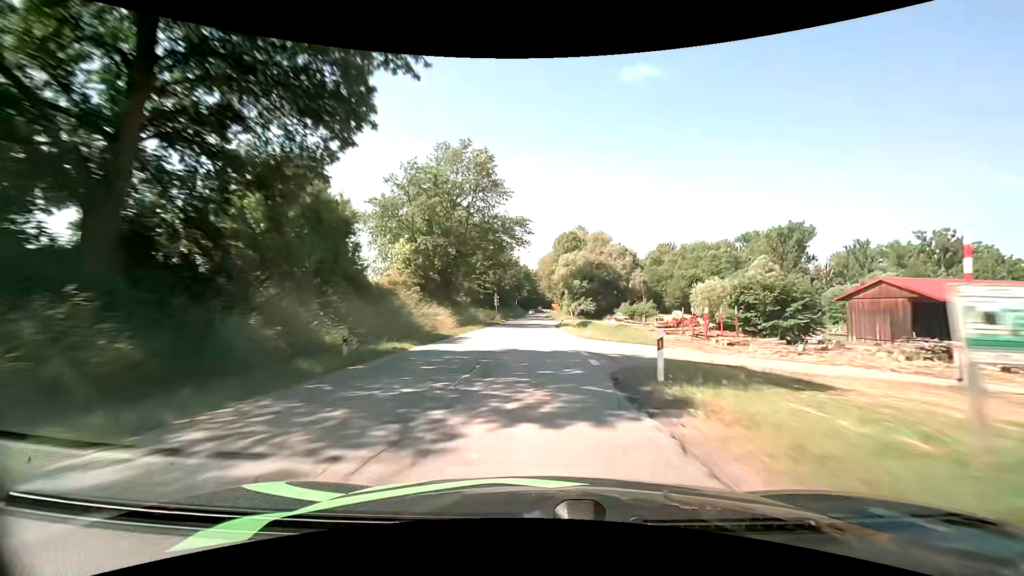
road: secondary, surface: asphalt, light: Day
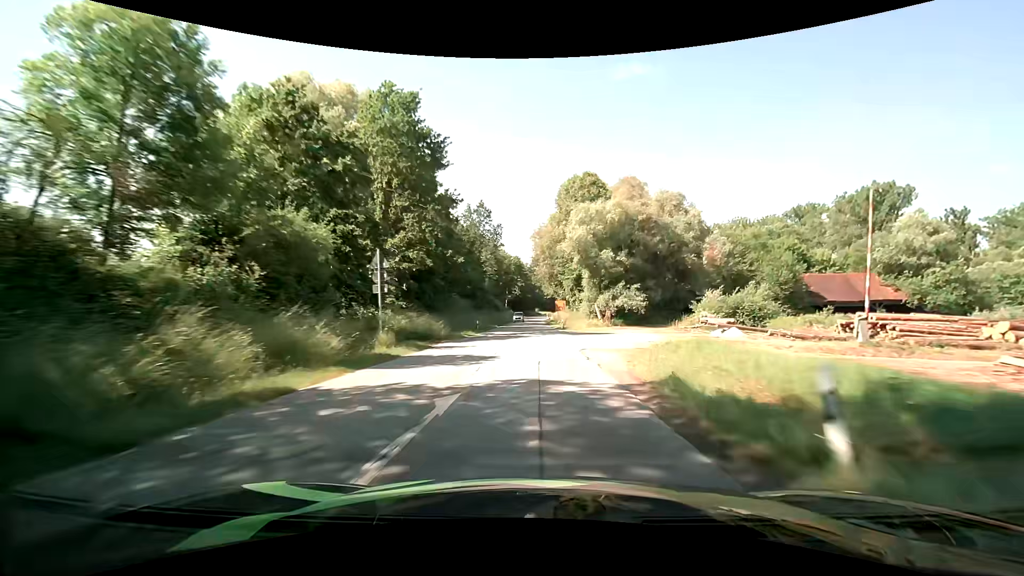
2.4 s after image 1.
(-0.2, +50.8) m; 0°
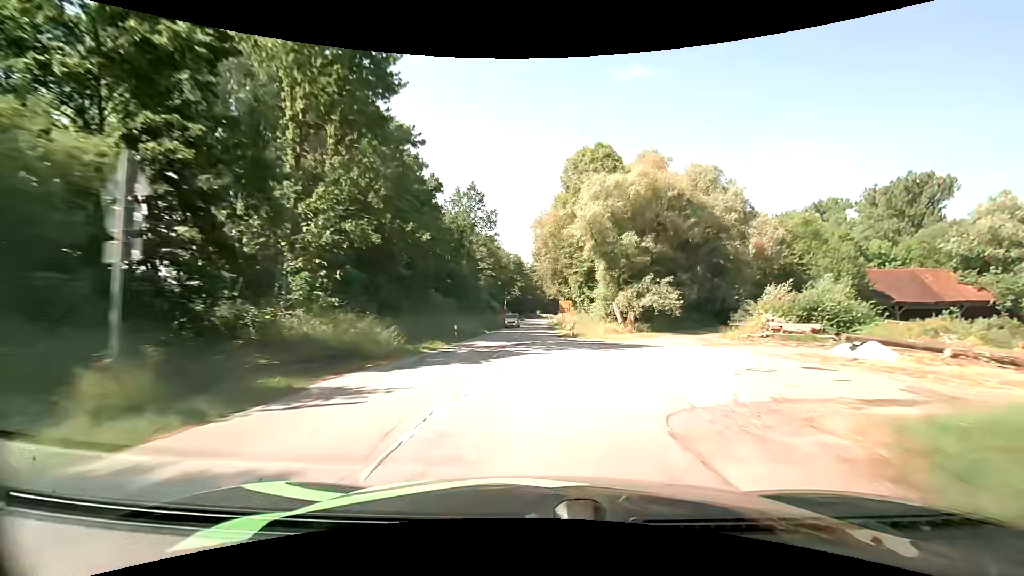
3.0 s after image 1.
(0.0, +12.5) m; 0°
(0, +10) (0, +20) (0, +30) (0, +40) (0, +50) (-1, +60) (-1, +70) (-1, +80) (-1, +90) (-1, +100) m
